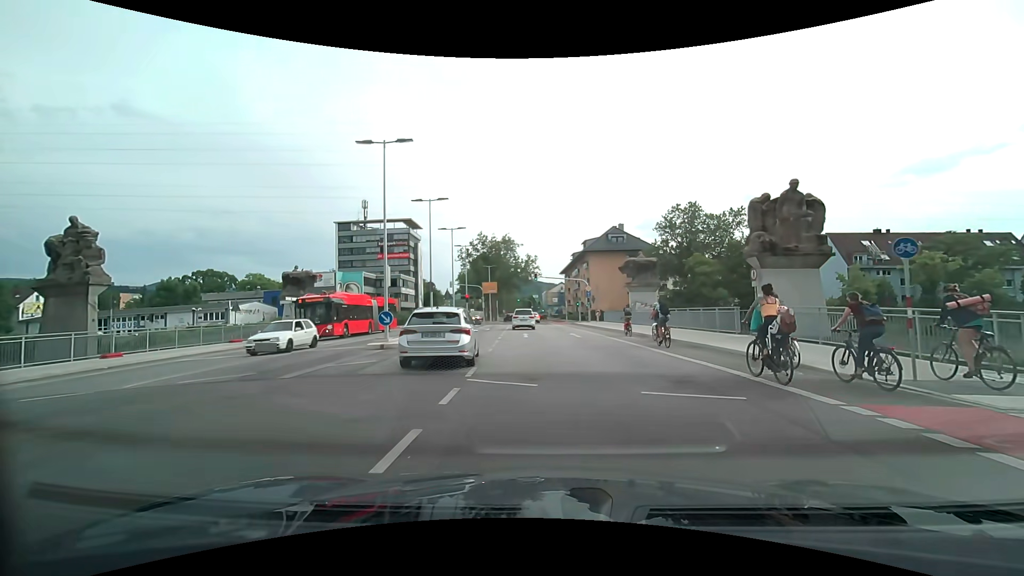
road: secondary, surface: asphalt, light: Day
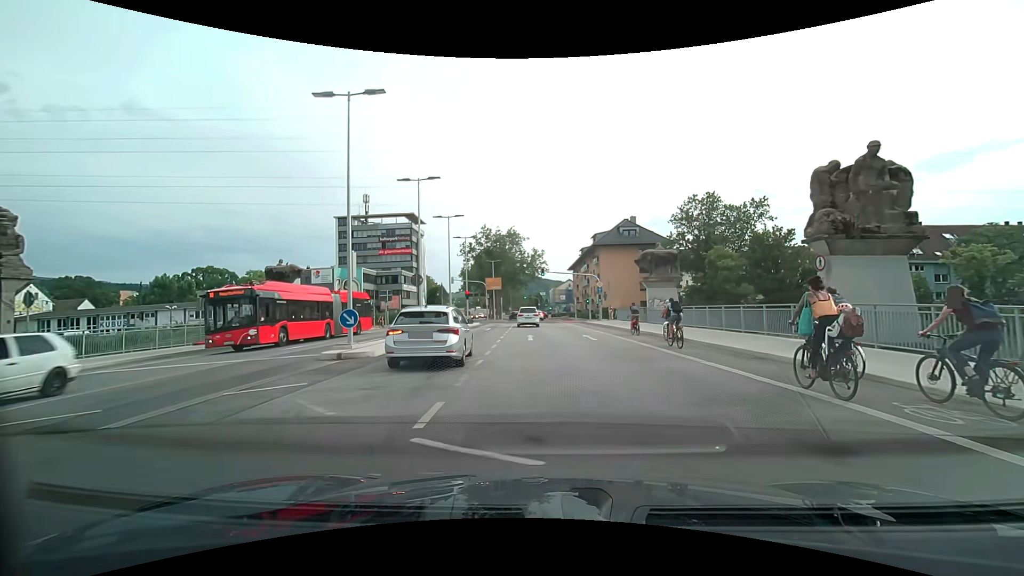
(-0.1, +4.6) m; -1°
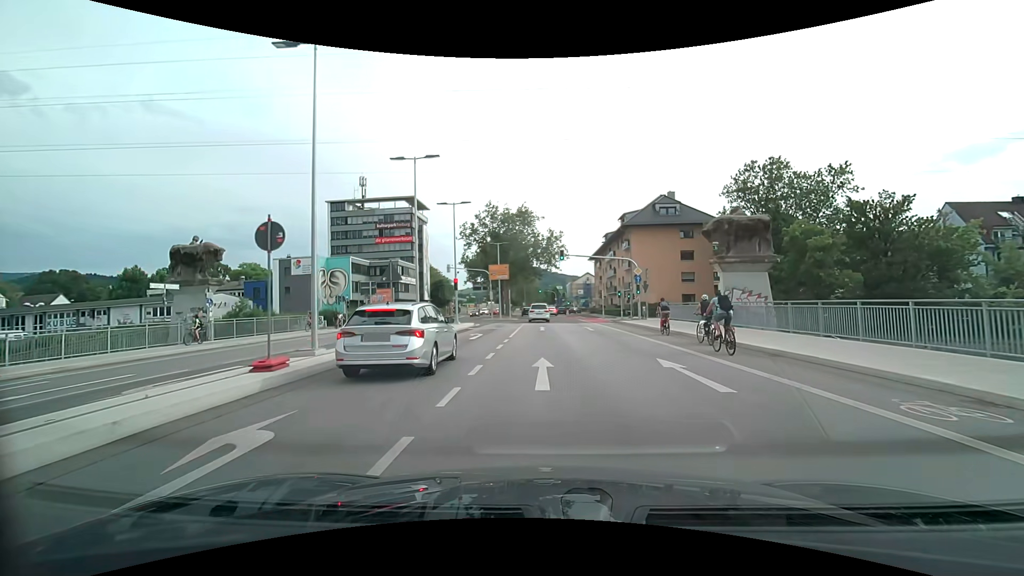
(-0.2, +14.0) m; -2°
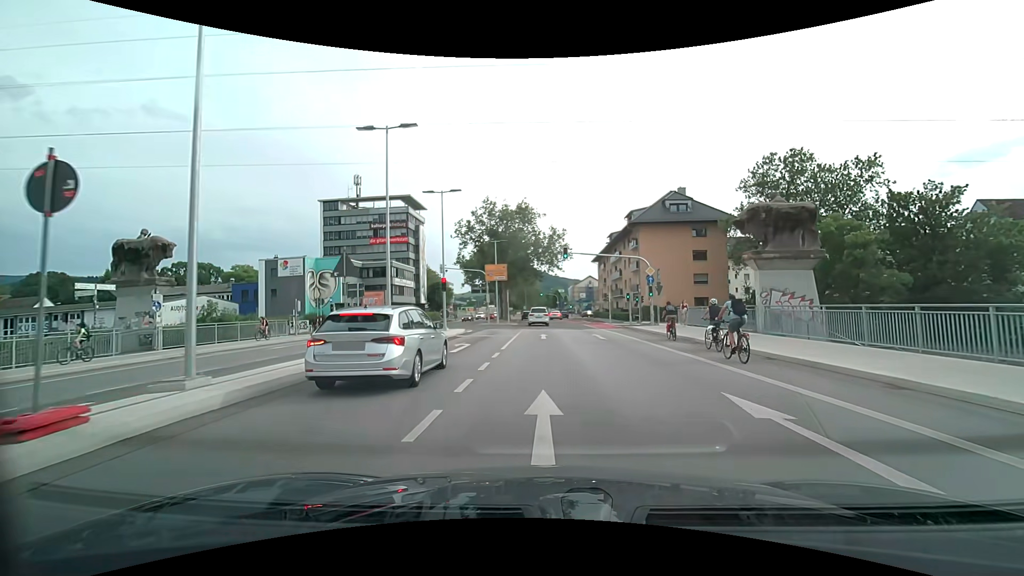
(0.0, +4.6) m; 0°
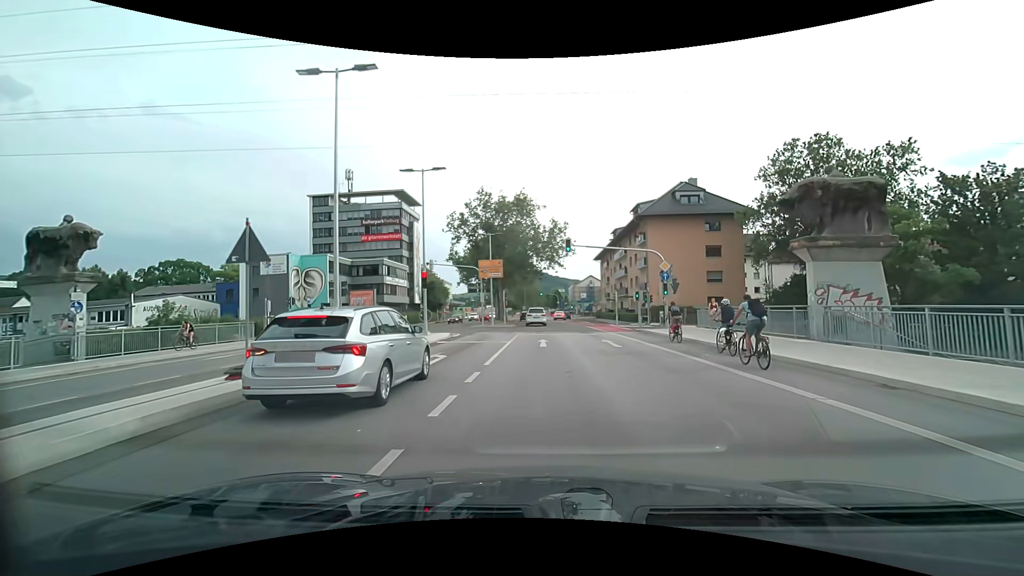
(0.0, +4.8) m; 0°
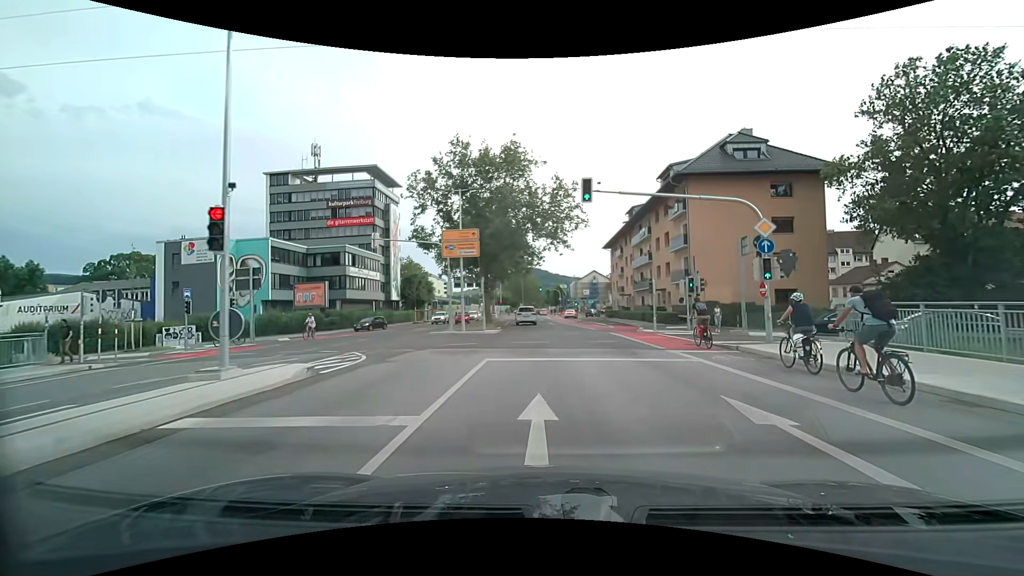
(+0.1, +15.7) m; +1°
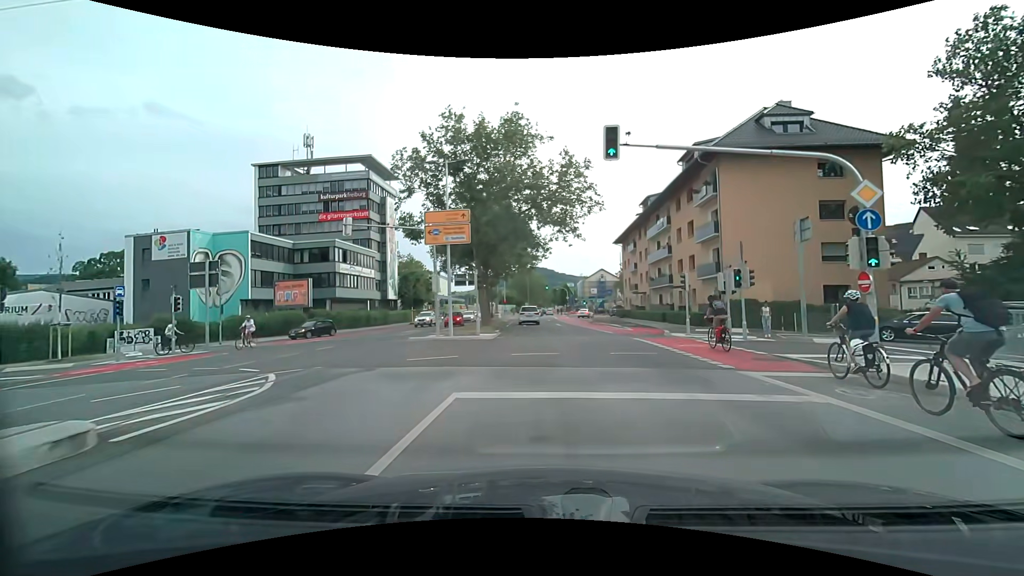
(0.0, +5.5) m; -1°
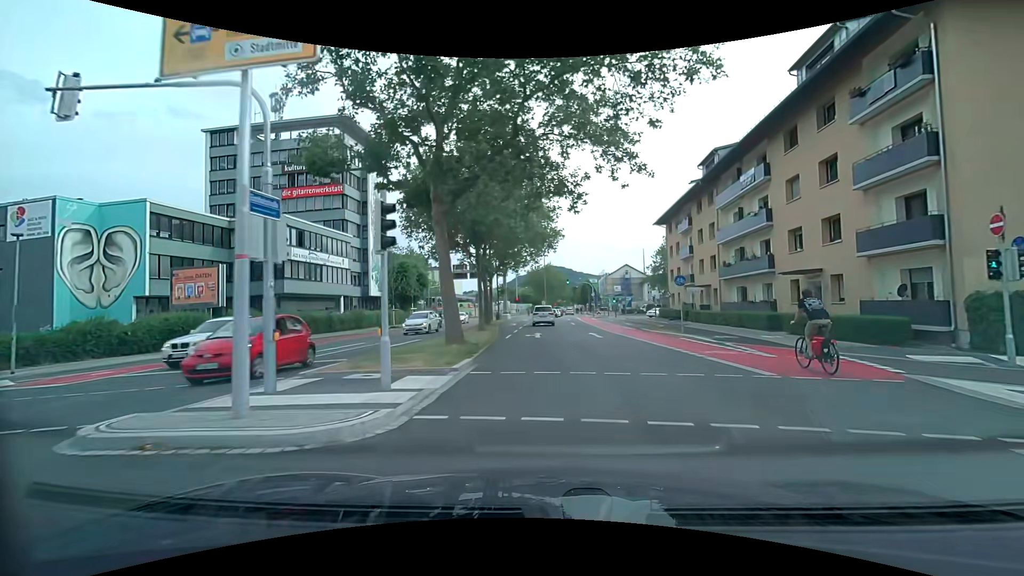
(-0.4, +16.7) m; -2°
(0, +10) (0, +20) (0, +30) (0, +40) (0, +50) (0, +60) (0, +70) (+1, +80) (+2, +90) (+2, +100) m
